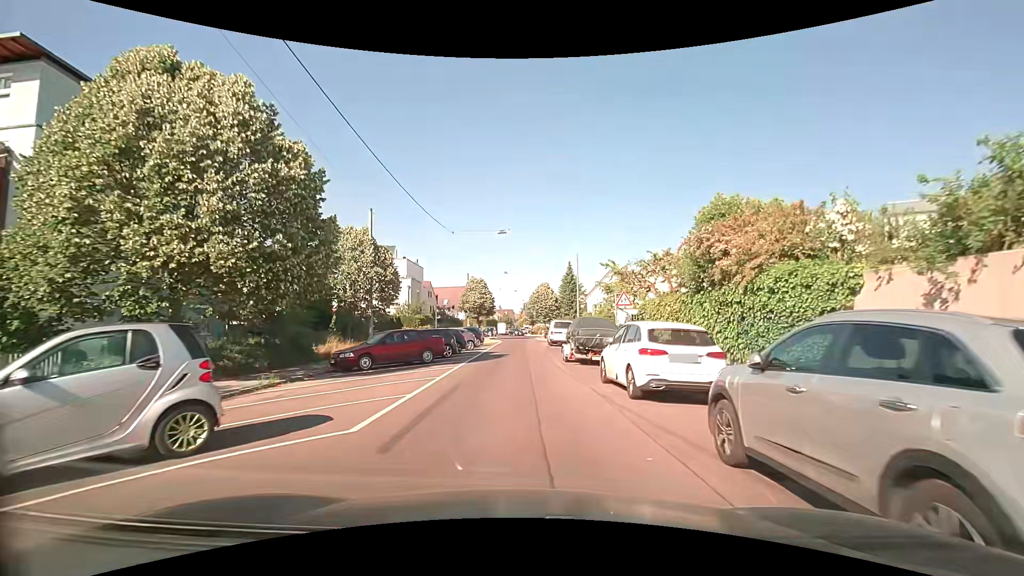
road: residential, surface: asphalt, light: Day
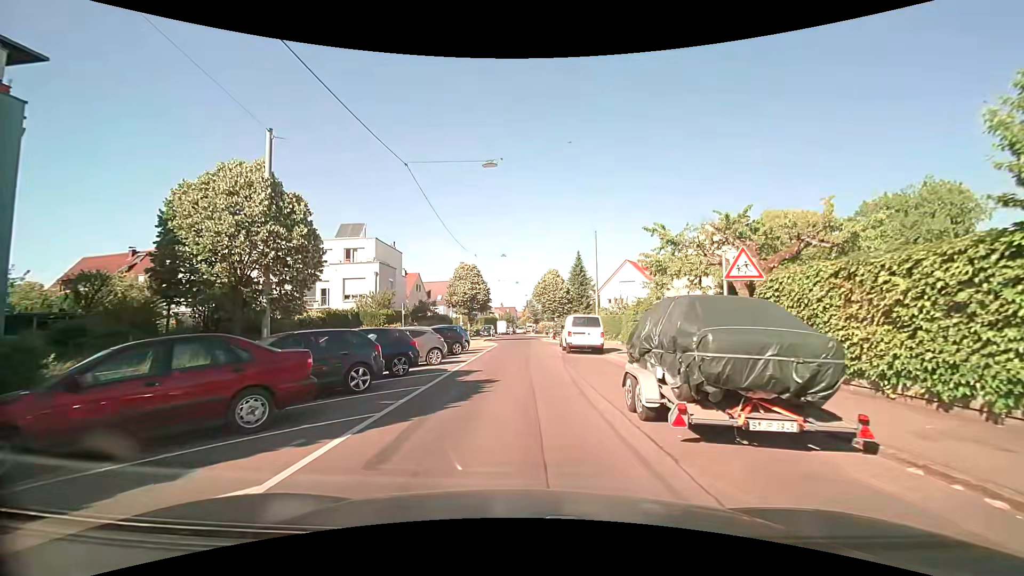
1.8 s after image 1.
(-0.1, +12.7) m; -1°
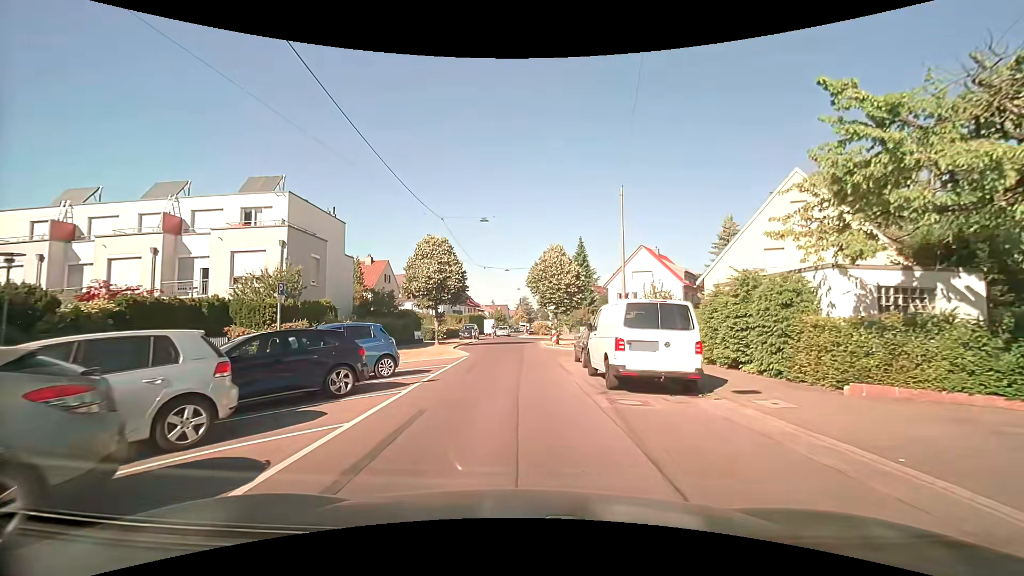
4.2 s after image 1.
(+0.2, +14.7) m; +1°
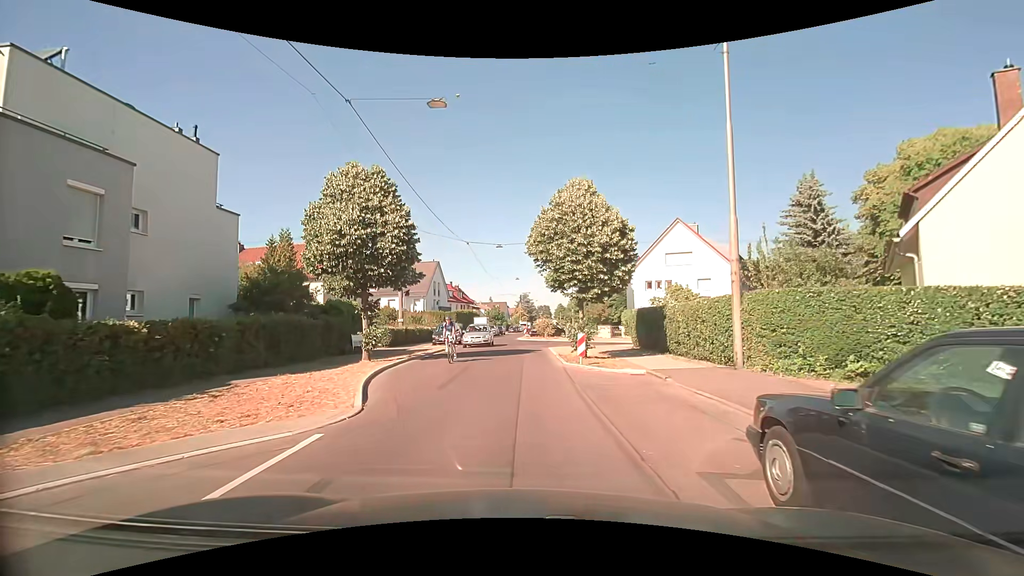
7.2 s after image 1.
(0.0, +15.7) m; -1°
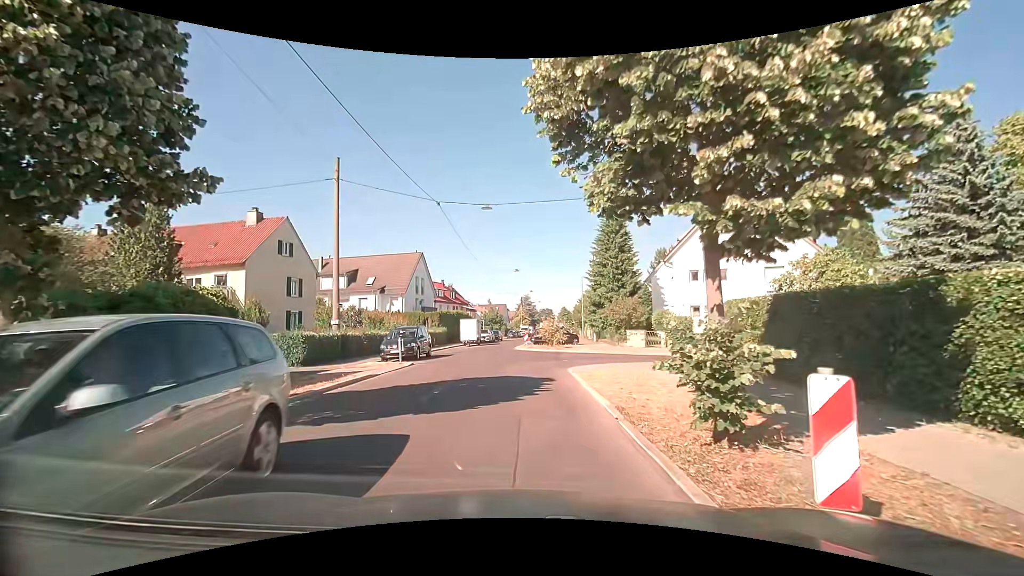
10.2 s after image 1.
(+0.1, +13.6) m; 0°
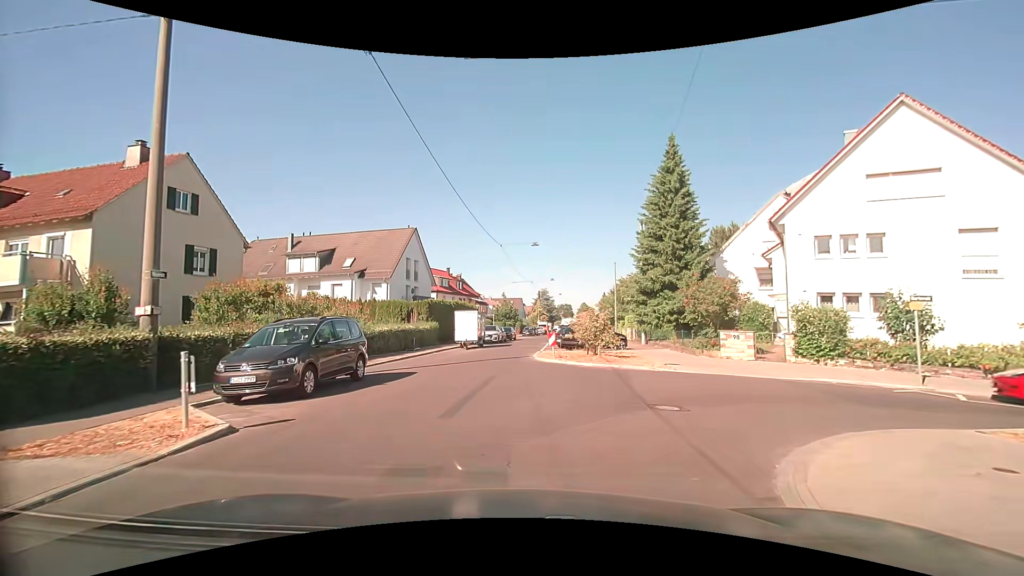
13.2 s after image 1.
(-0.2, +14.1) m; -1°
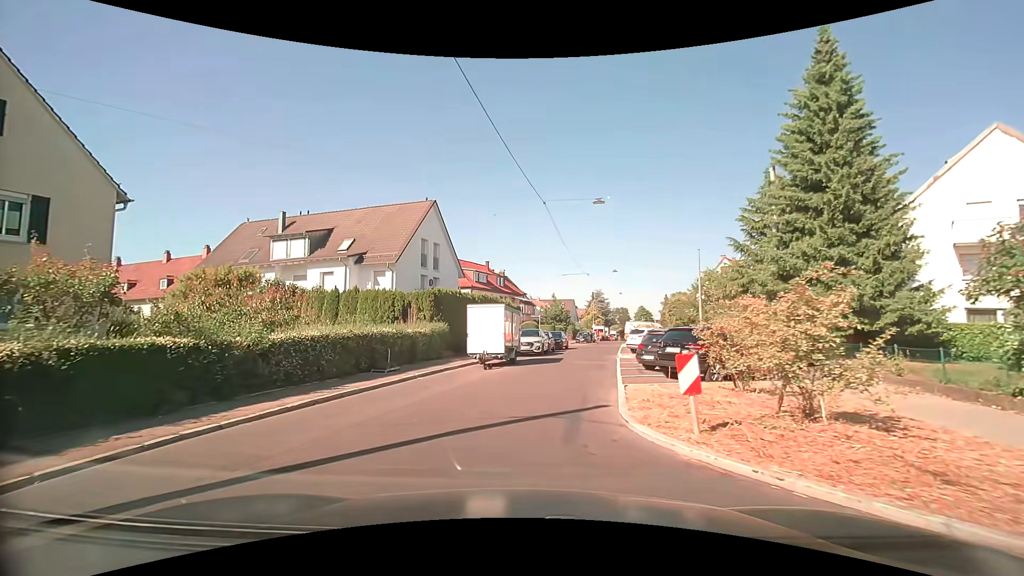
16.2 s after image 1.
(-0.2, +13.4) m; -6°
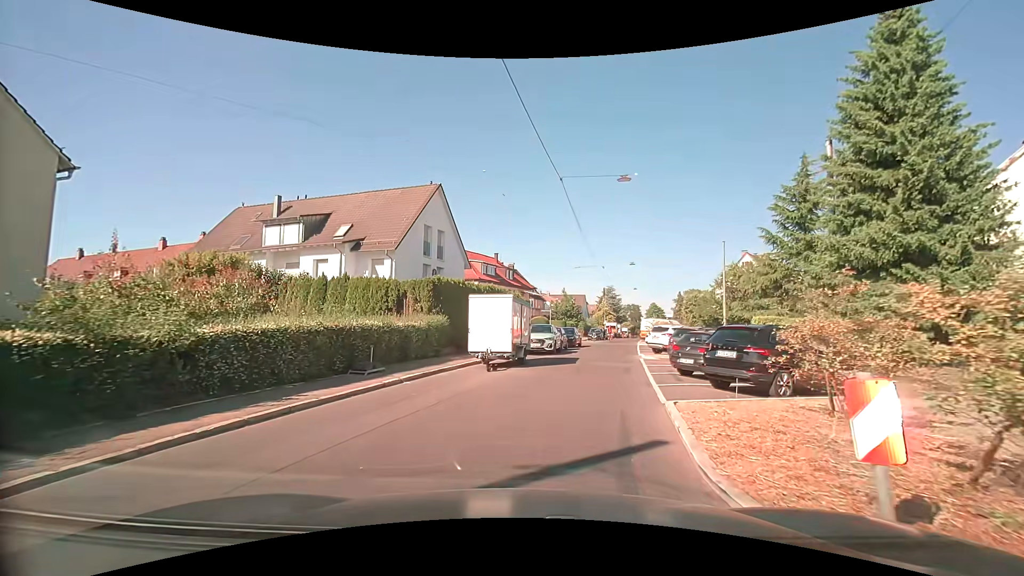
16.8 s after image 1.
(-0.1, +3.0) m; -1°
(+1, +10) (+3, +20) (+5, +30) (+6, +39) (+9, +49) (+11, +59) (+14, +68) (+17, +78) (+20, +88) (+22, +97) m
